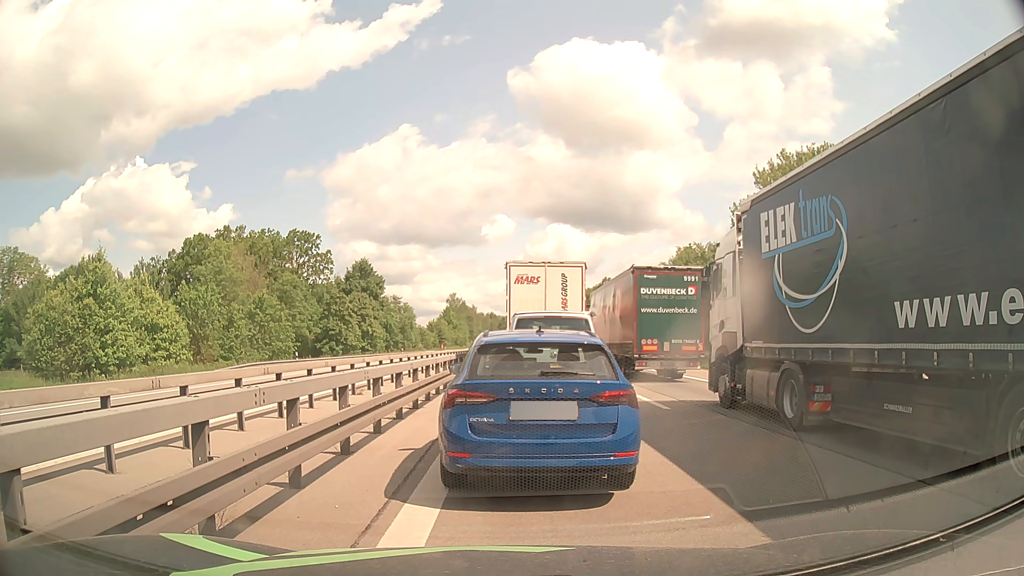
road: motorway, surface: asphalt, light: Day
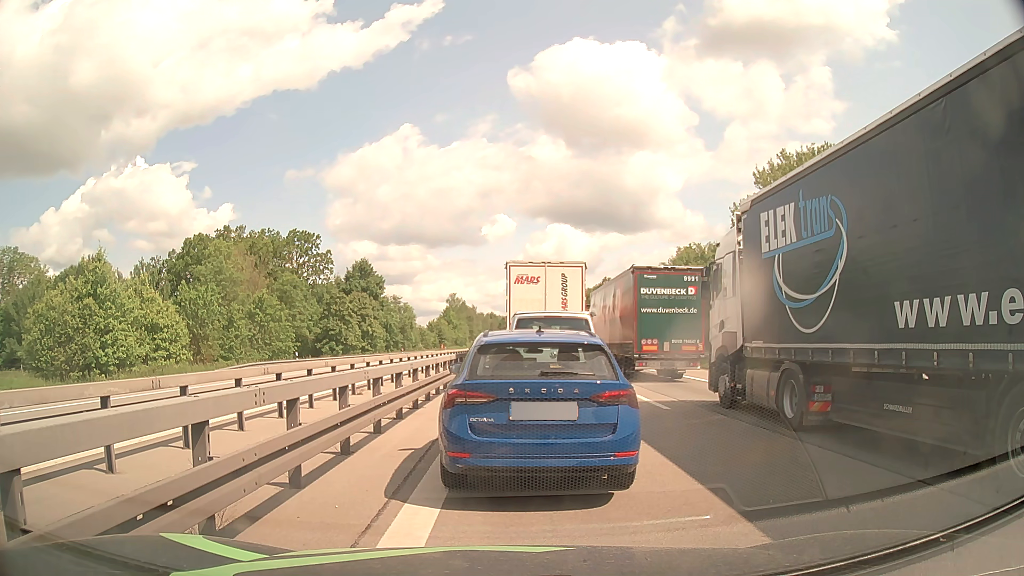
(0.0, 0.0) m; 0°
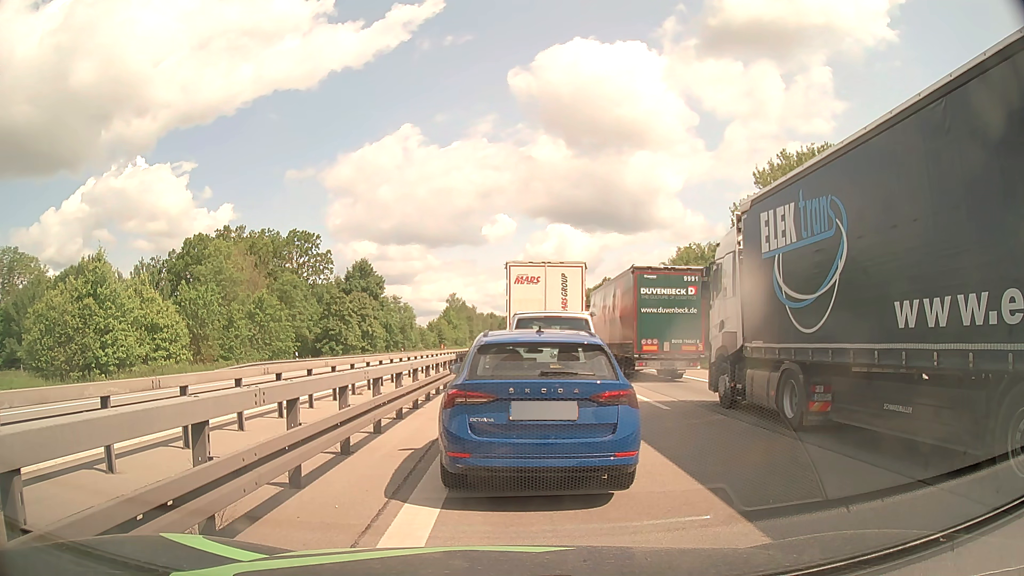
(0.0, 0.0) m; 0°
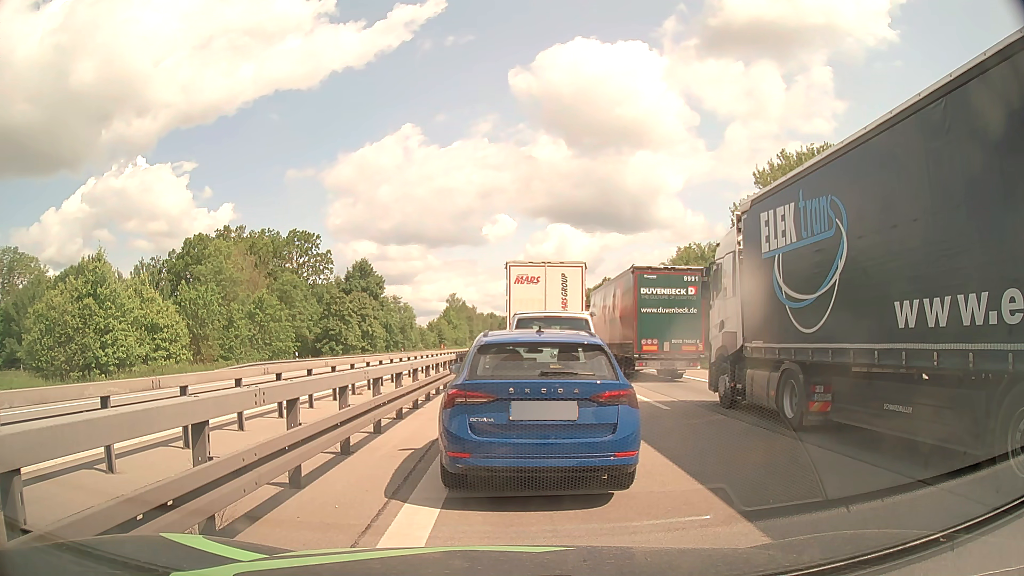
(0.0, 0.0) m; 0°
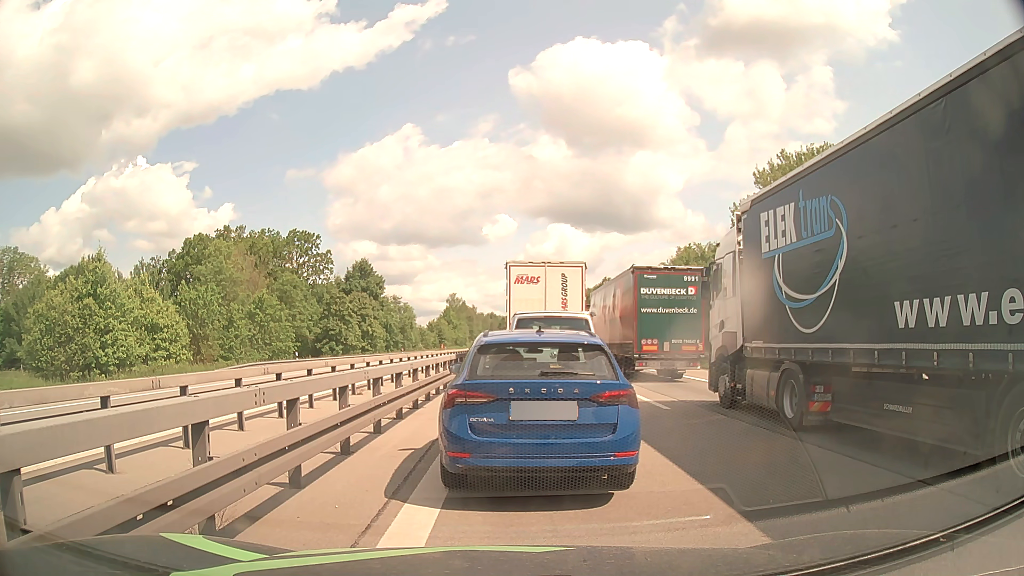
(0.0, 0.0) m; 0°
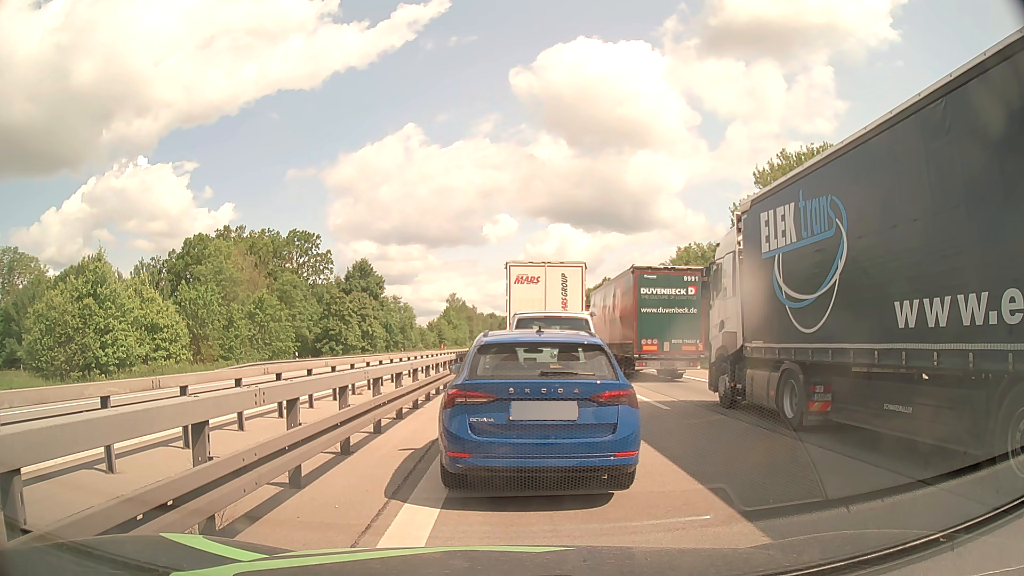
(0.0, 0.0) m; 0°
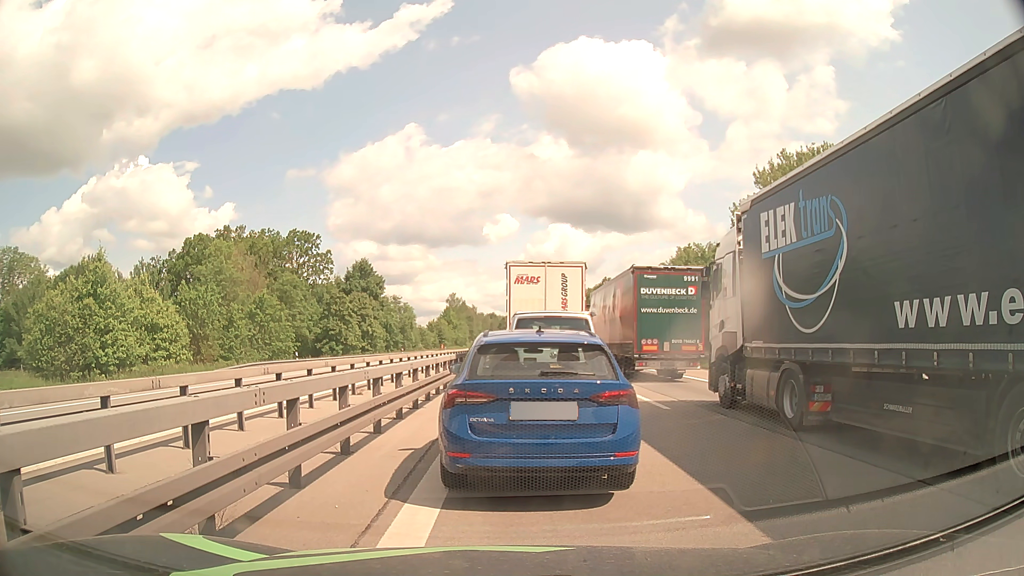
(0.0, 0.0) m; 0°
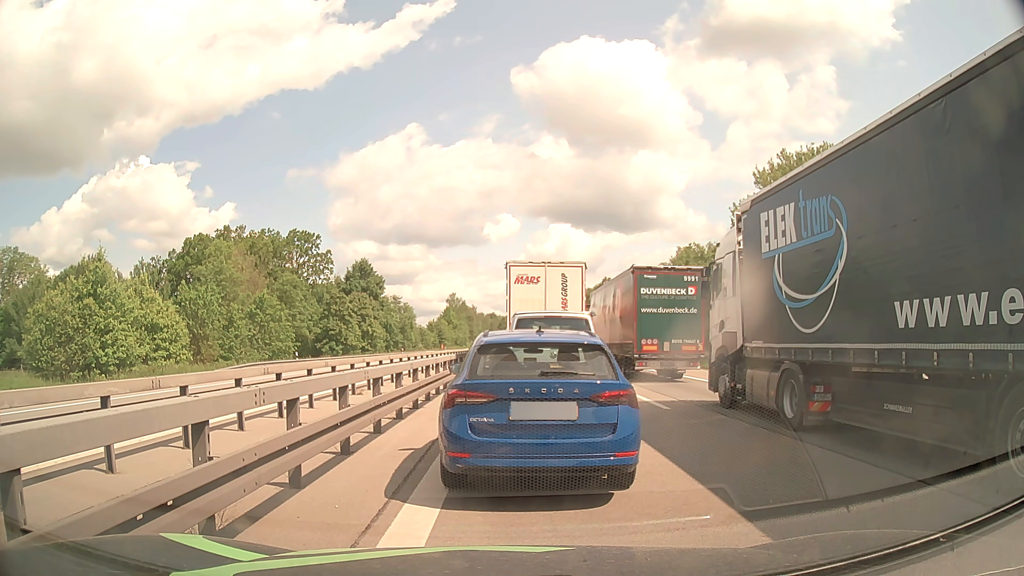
(0.0, 0.0) m; 0°
